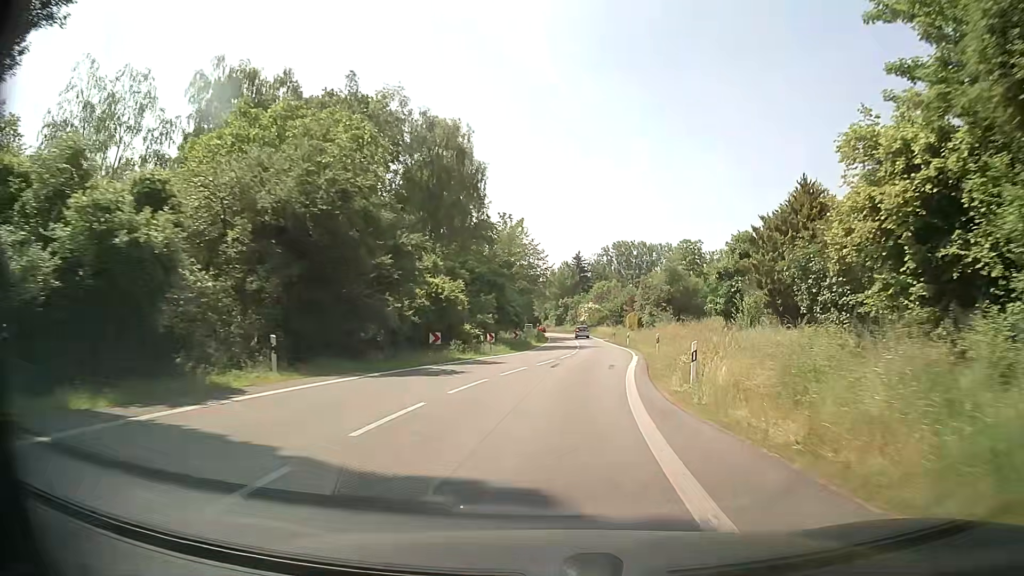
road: secondary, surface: asphalt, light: Day
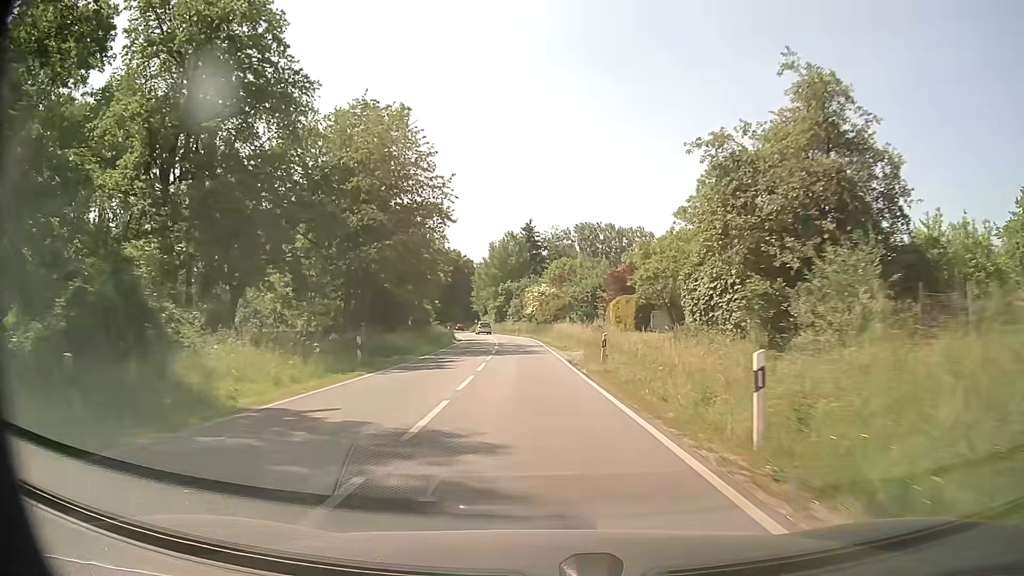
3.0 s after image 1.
(+4.2, +47.9) m; +4°
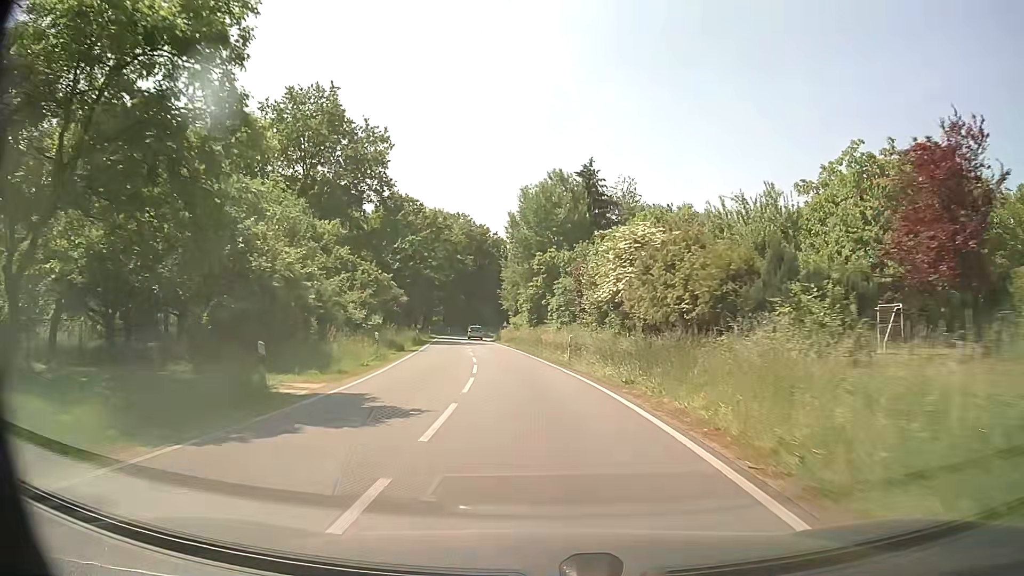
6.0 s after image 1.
(-1.8, +48.3) m; -4°
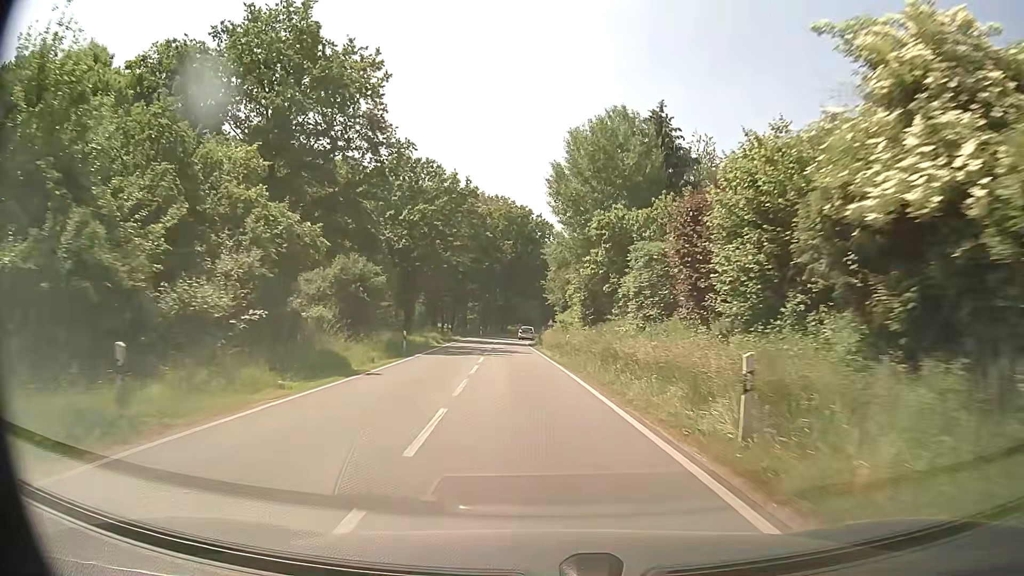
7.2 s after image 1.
(-0.6, +19.3) m; -4°
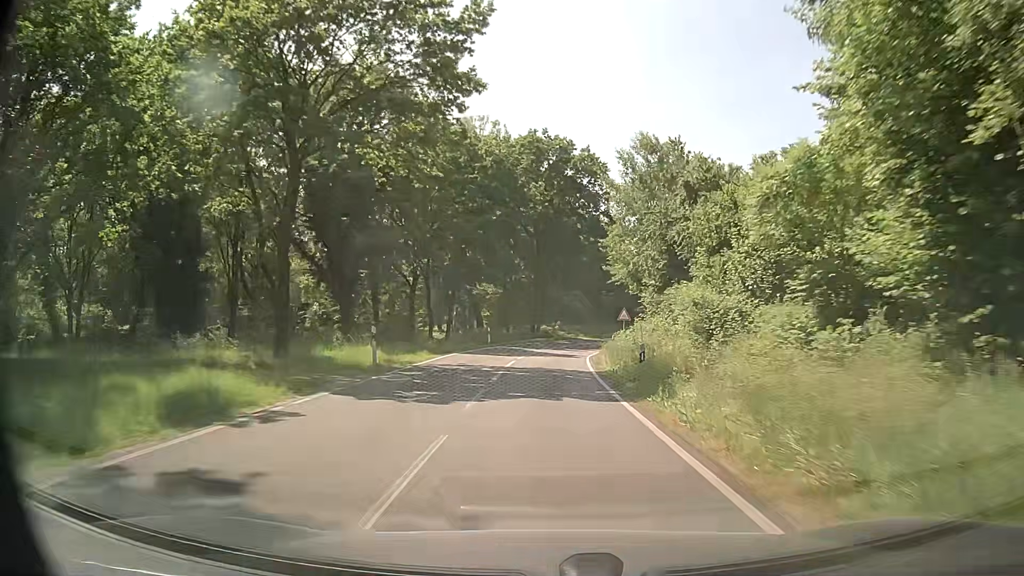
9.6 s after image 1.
(-2.1, +38.7) m; -4°
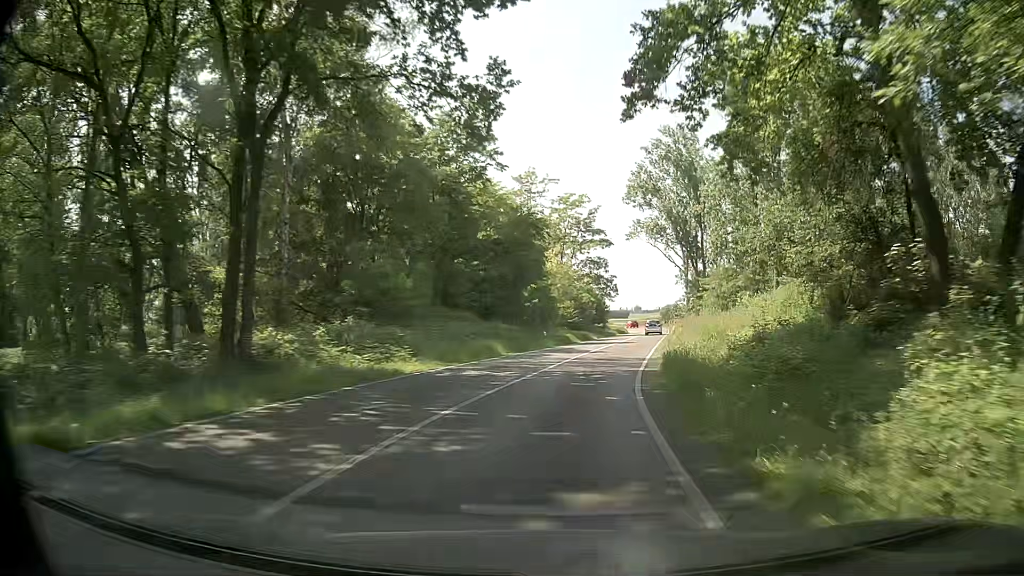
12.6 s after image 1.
(+3.7, +48.5) m; +13°
